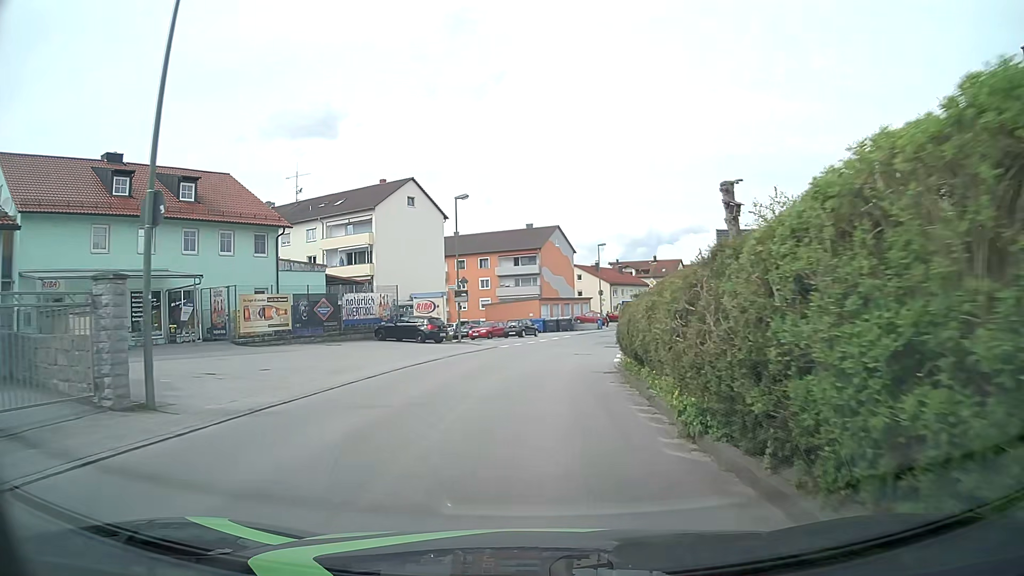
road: unclassified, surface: asphalt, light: Day
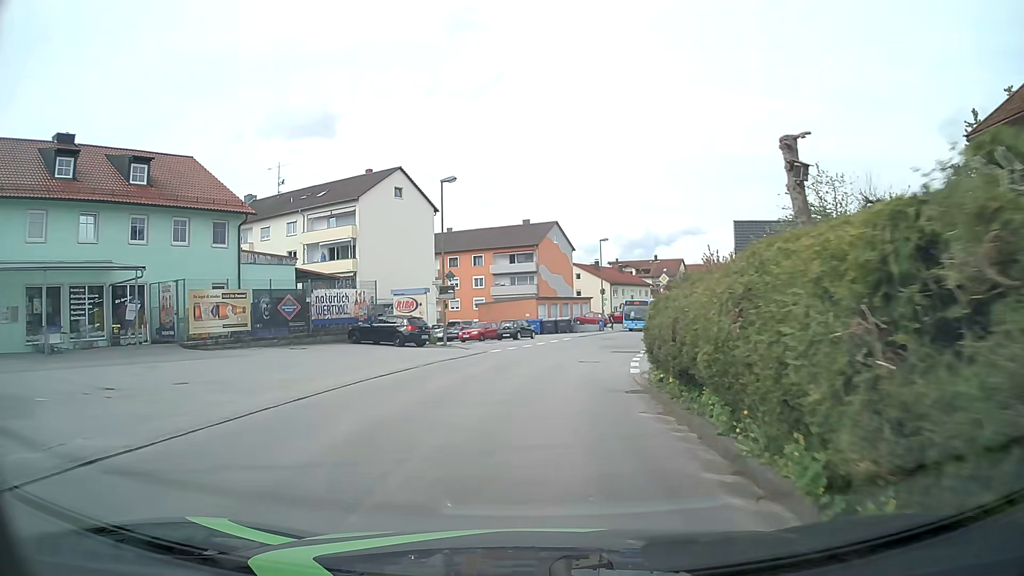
(0.0, +4.8) m; 0°
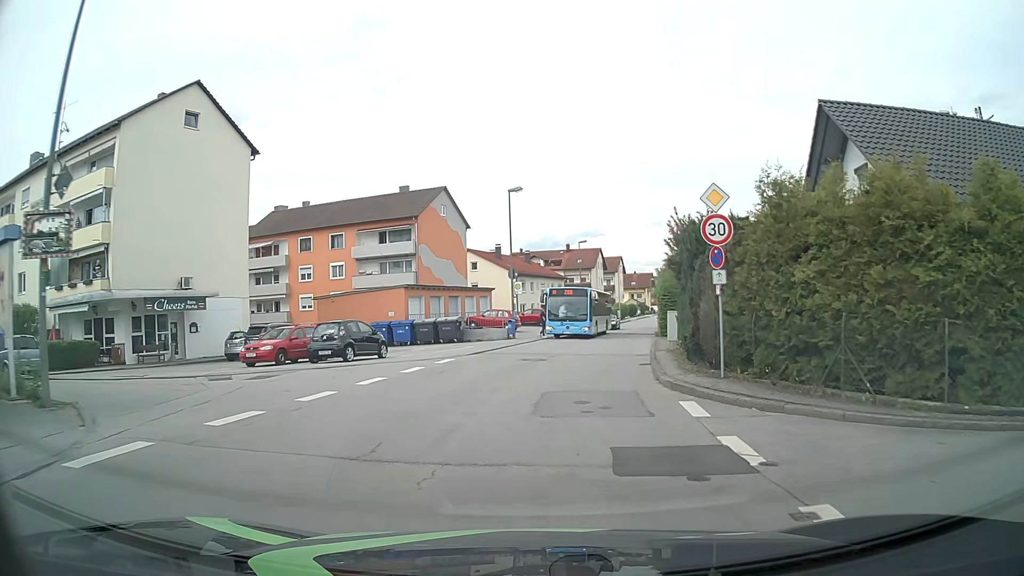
(+1.4, +23.8) m; +8°
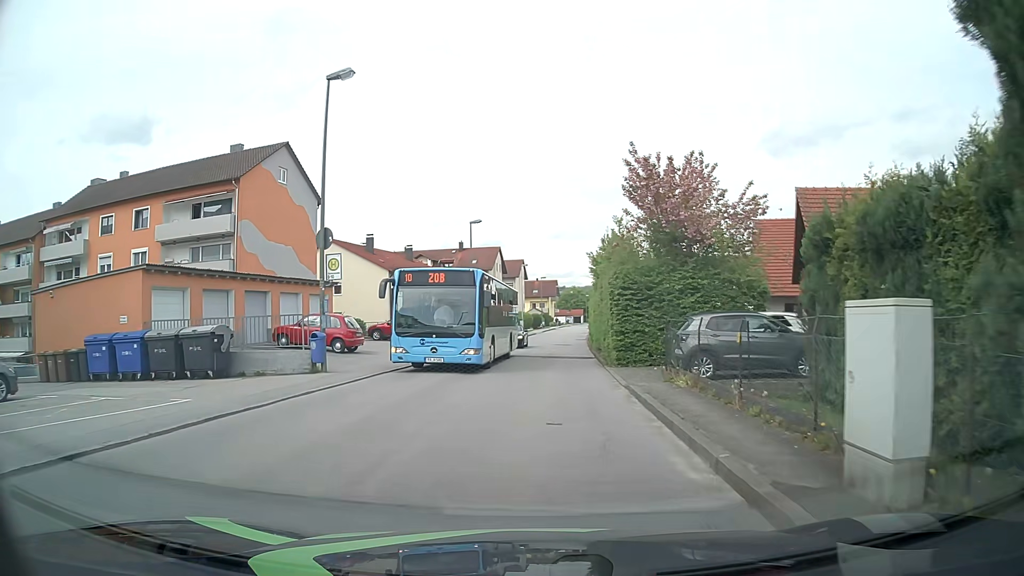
(+1.6, +18.9) m; +10°
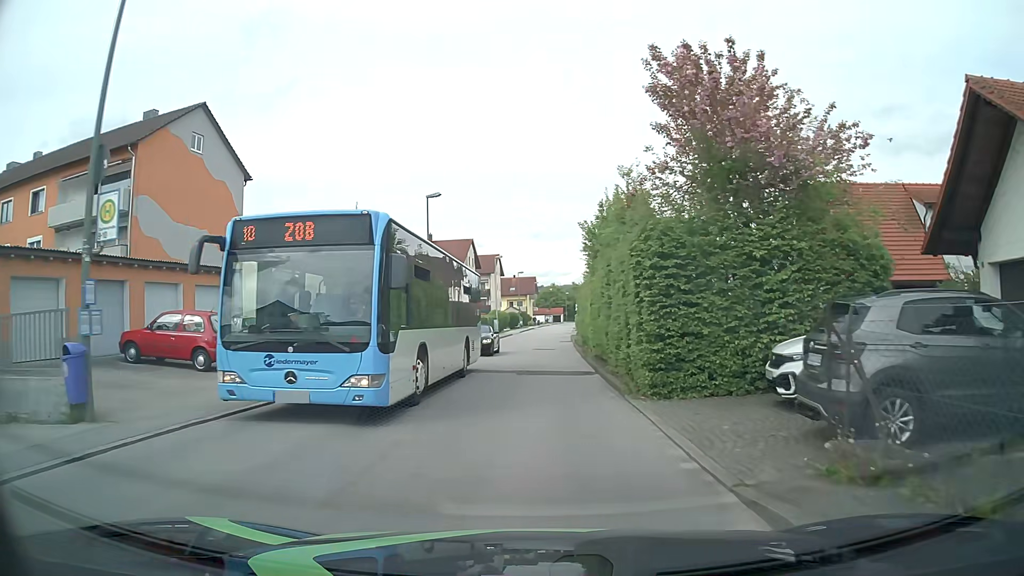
(+0.1, +9.5) m; +1°
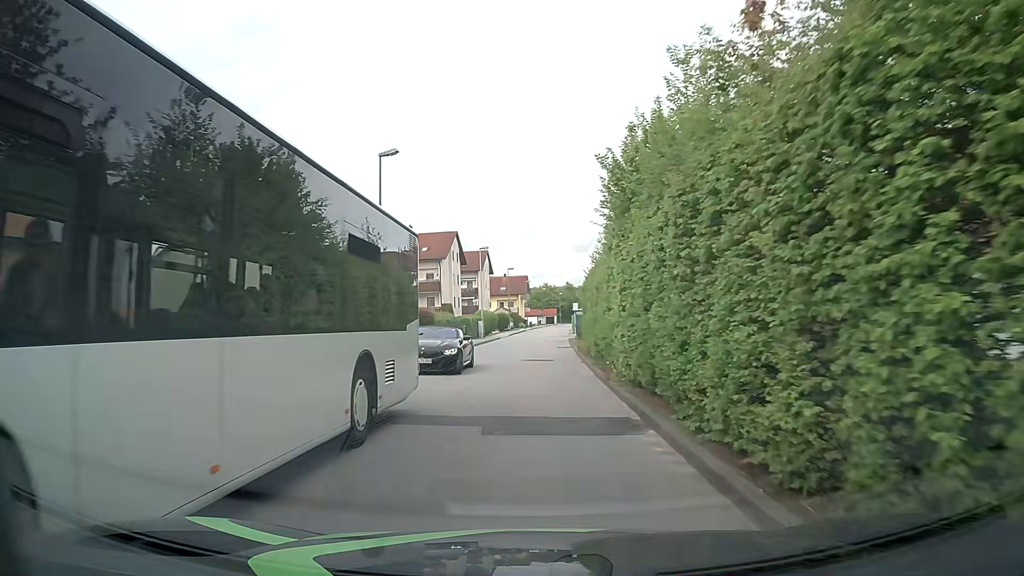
(+0.1, +9.6) m; +1°
(0, +10) (0, +20) (0, +30) (0, +40) (+1, +50) (+1, +60) (+2, +70) (+2, +80) (+3, +90) (+3, +100) m
